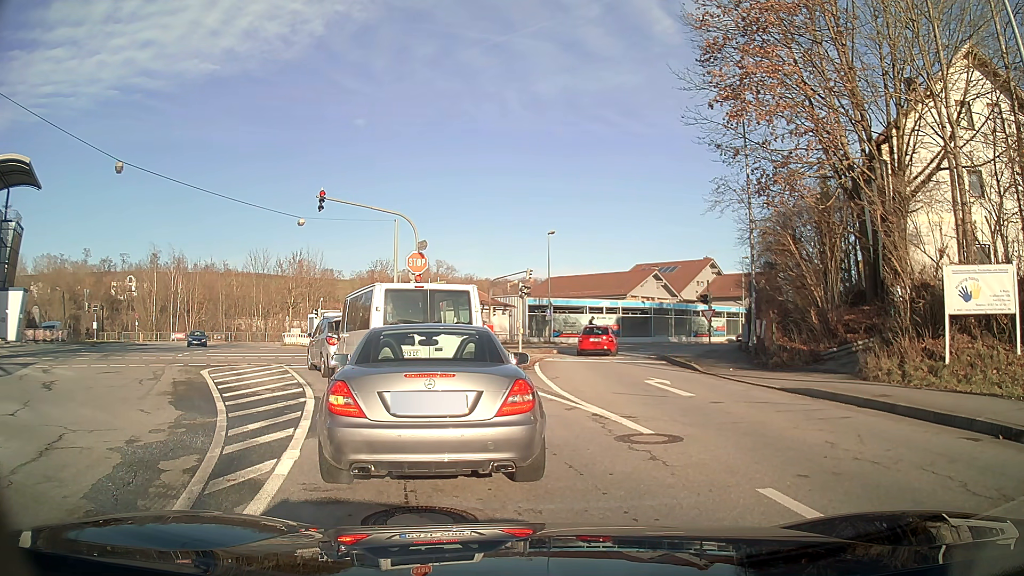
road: tertiary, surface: asphalt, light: Day
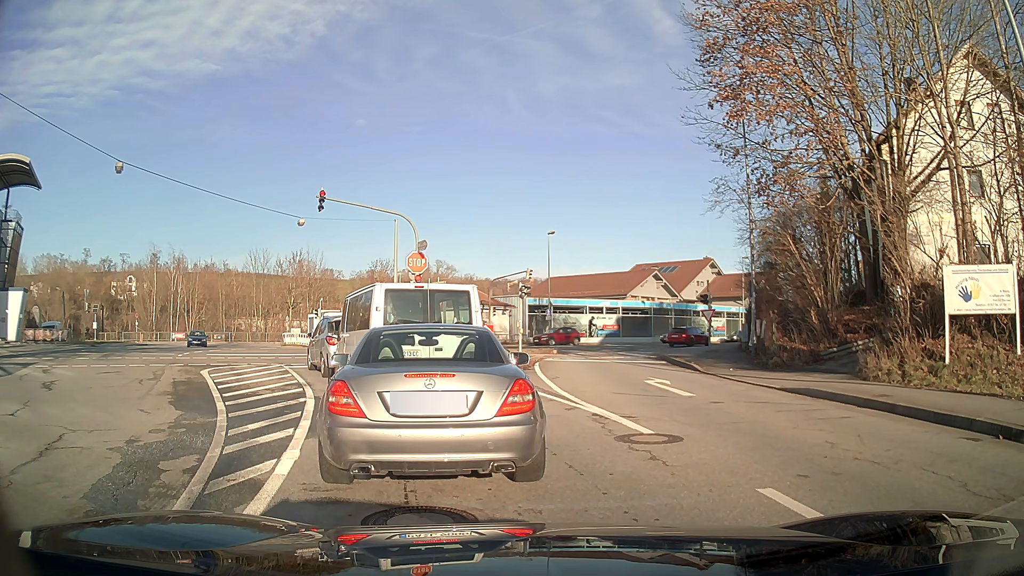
(0.0, 0.0) m; 0°
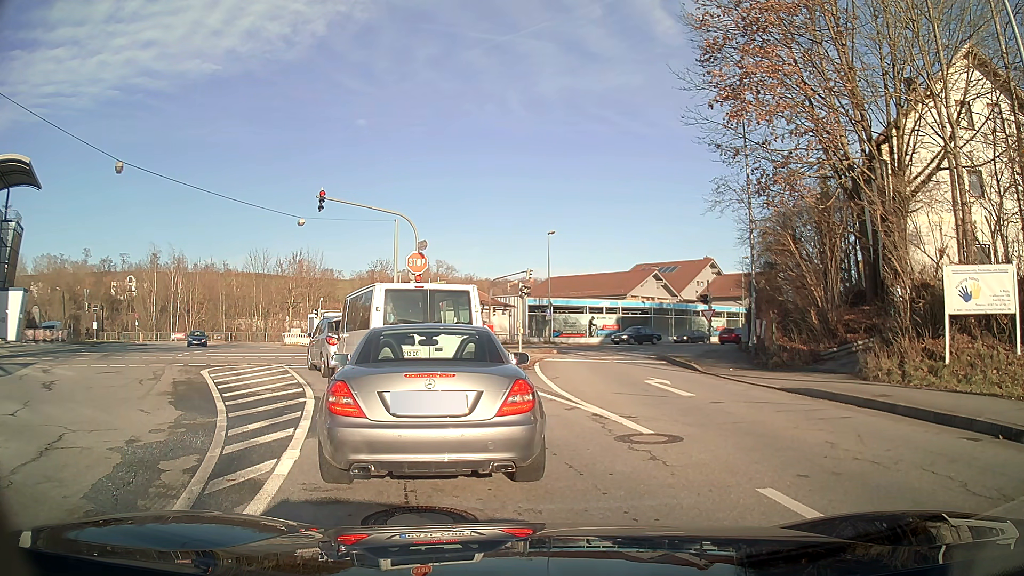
(0.0, 0.0) m; 0°
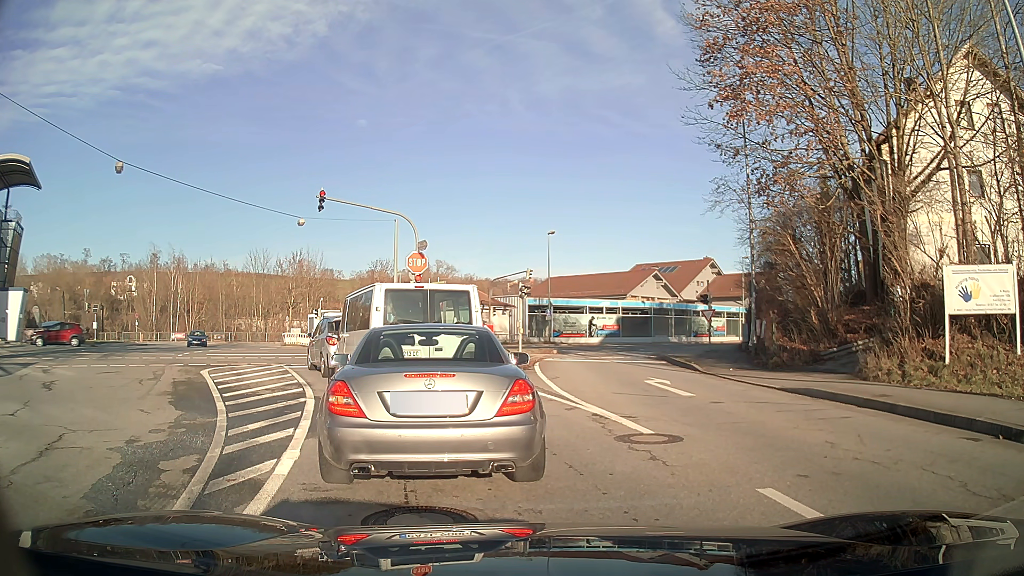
(0.0, 0.0) m; 0°
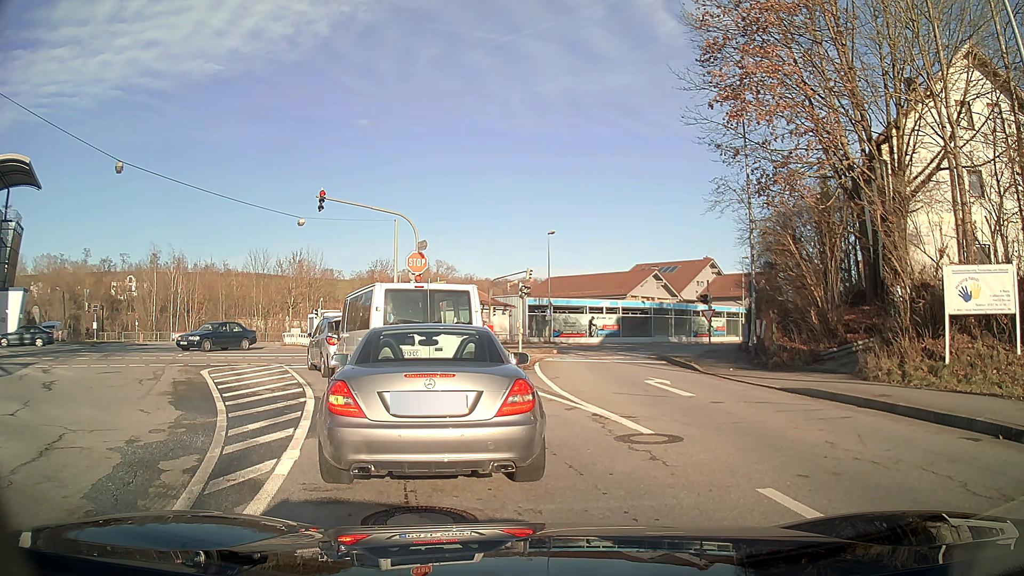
(0.0, 0.0) m; 0°
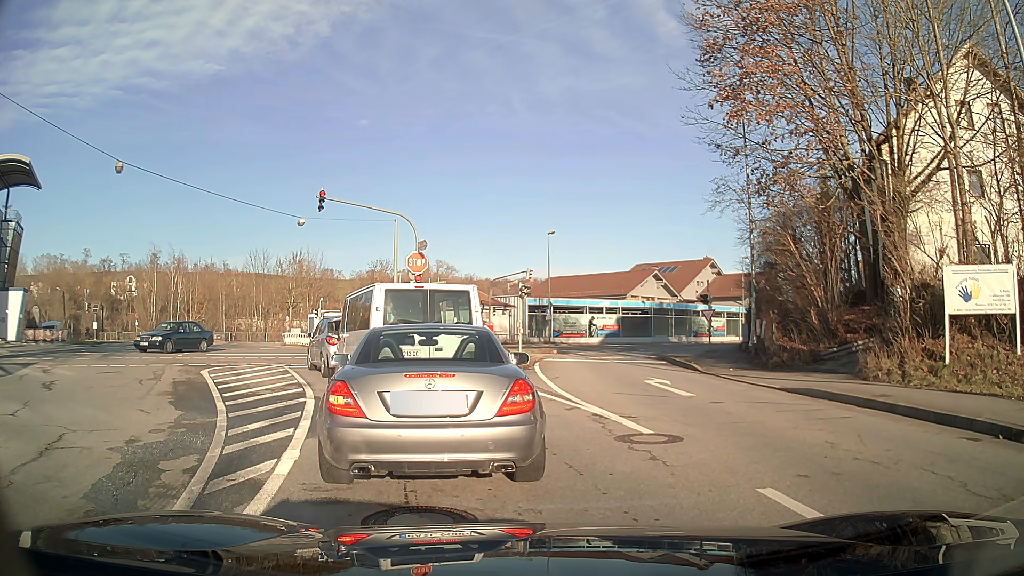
(0.0, 0.0) m; 0°
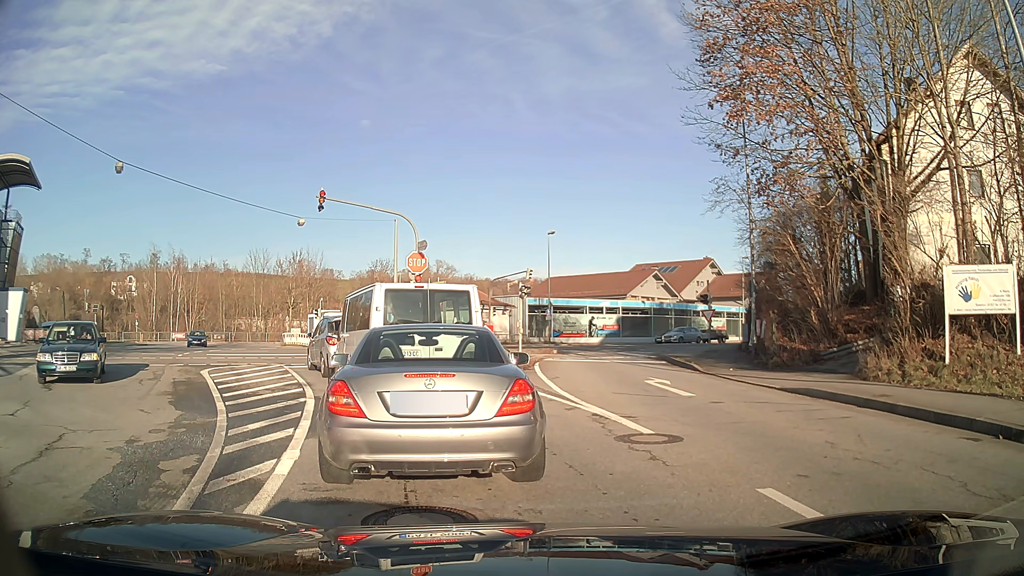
(0.0, 0.0) m; 0°
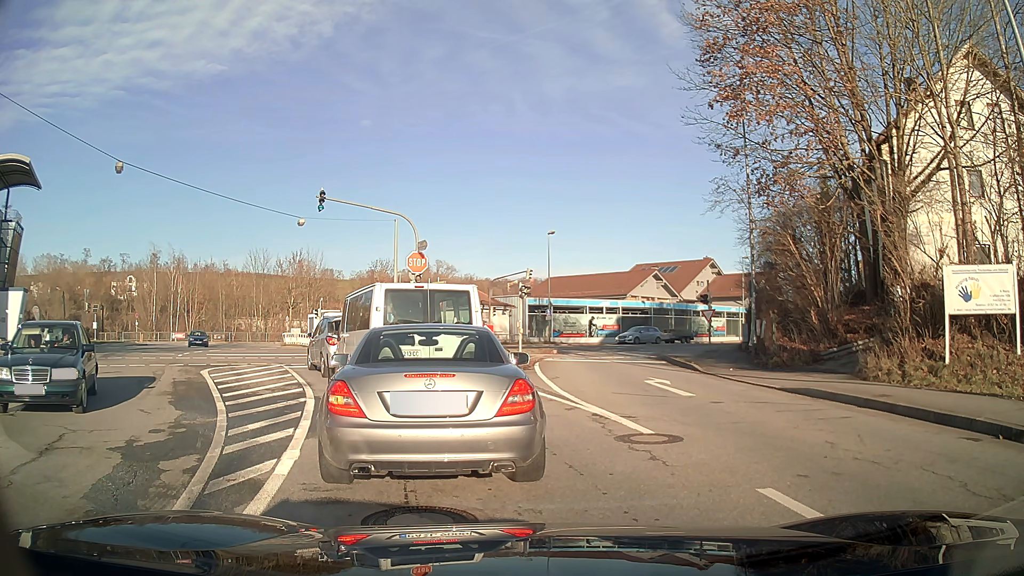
(0.0, 0.0) m; 0°
(-2, +10) (-5, +19) (-10, +28) (-16, +36) (-21, +44) (-26, +53) (-27, +63) (-24, +72) (-18, +80) (-11, +88) m
